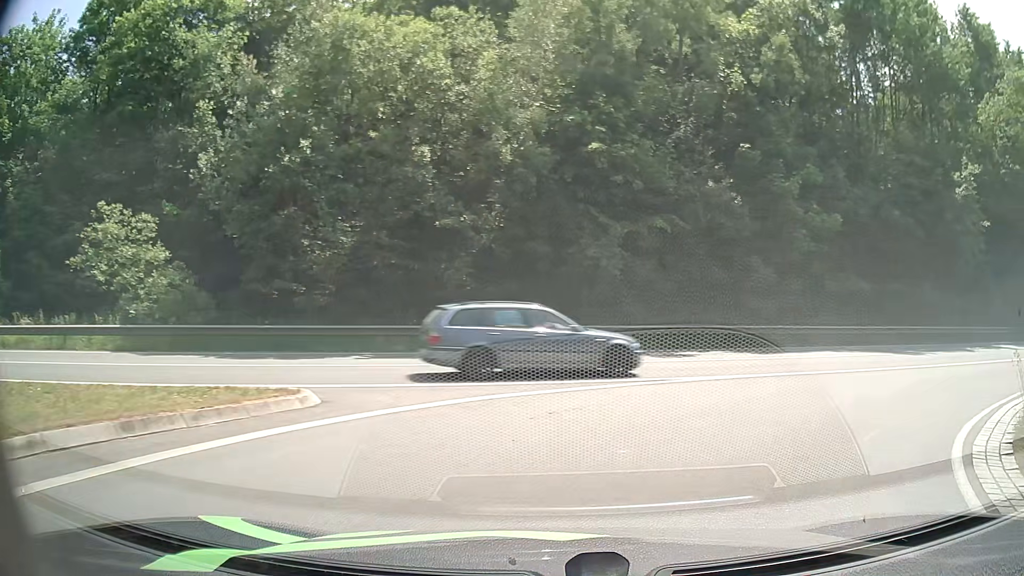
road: primary_link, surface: asphalt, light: Day
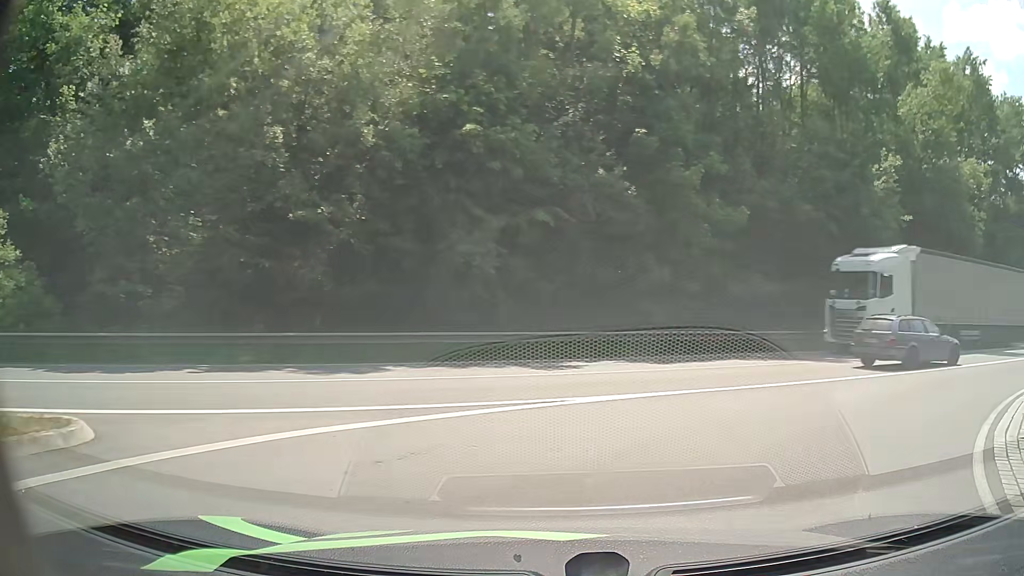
(+0.2, +2.8) m; +10°
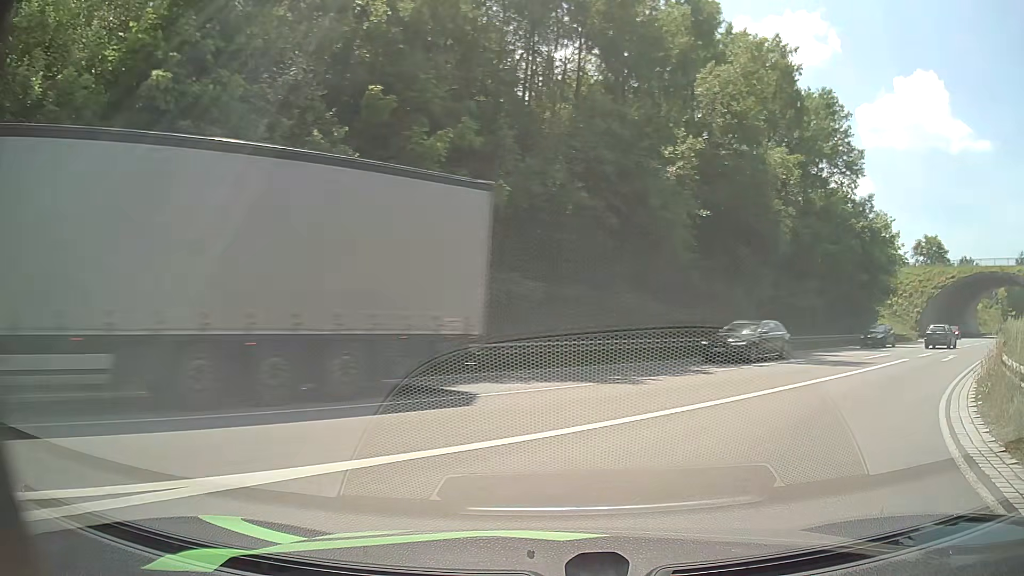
(+0.9, +5.3) m; +20°
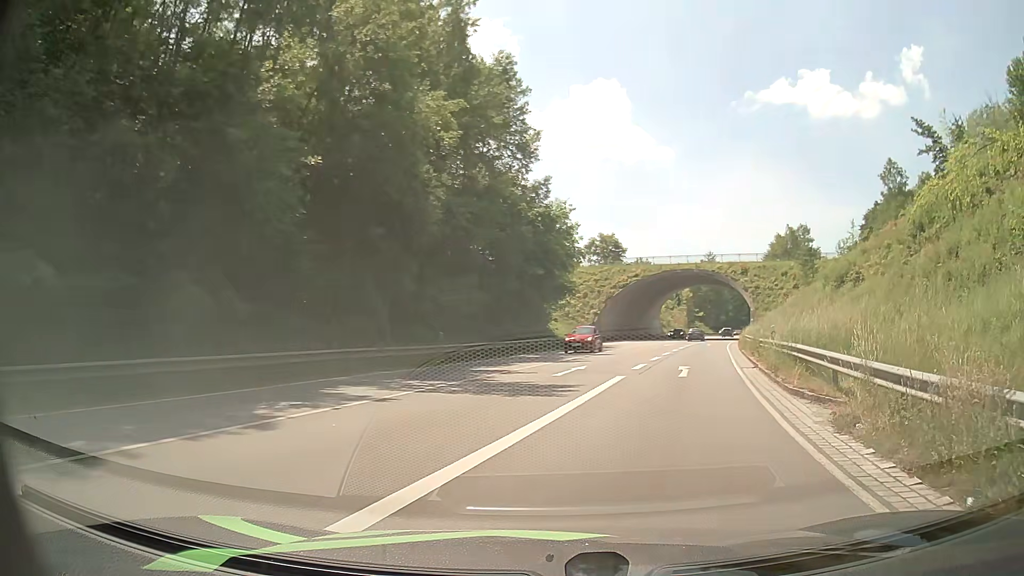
(+2.6, +8.9) m; +29°
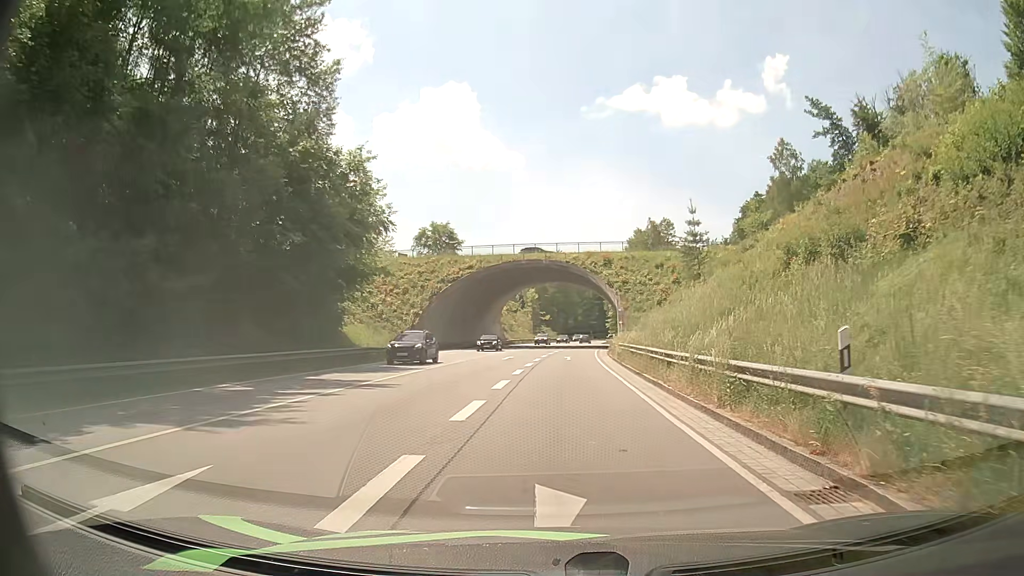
(+2.9, +17.5) m; +13°
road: primary
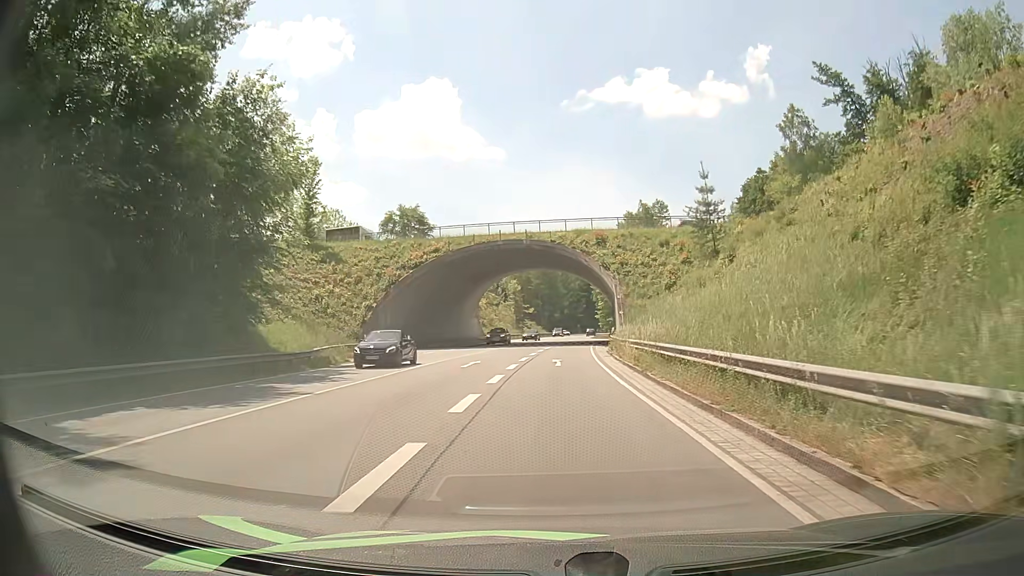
(+0.2, +11.6) m; +1°
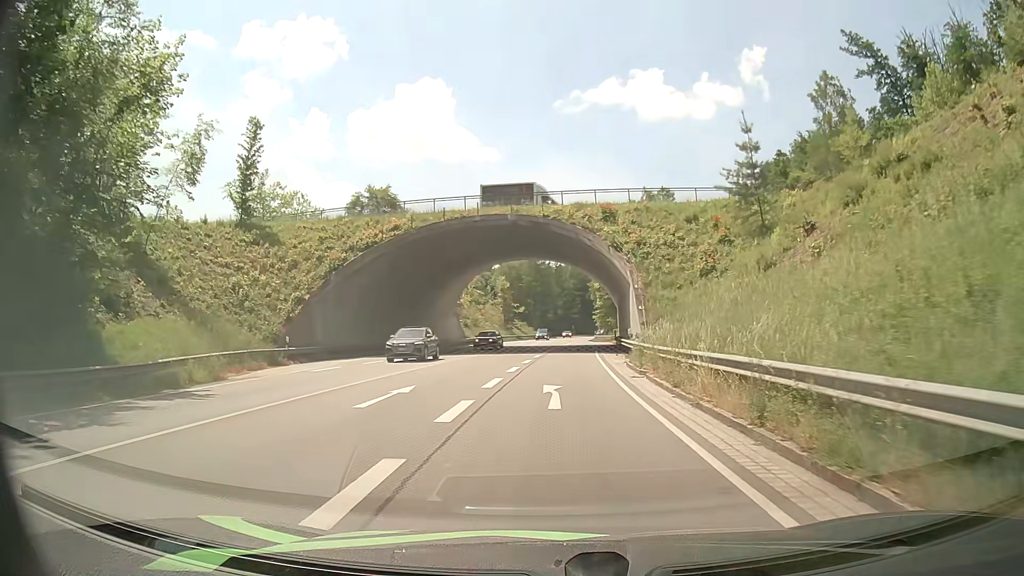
(0.0, +13.3) m; +1°
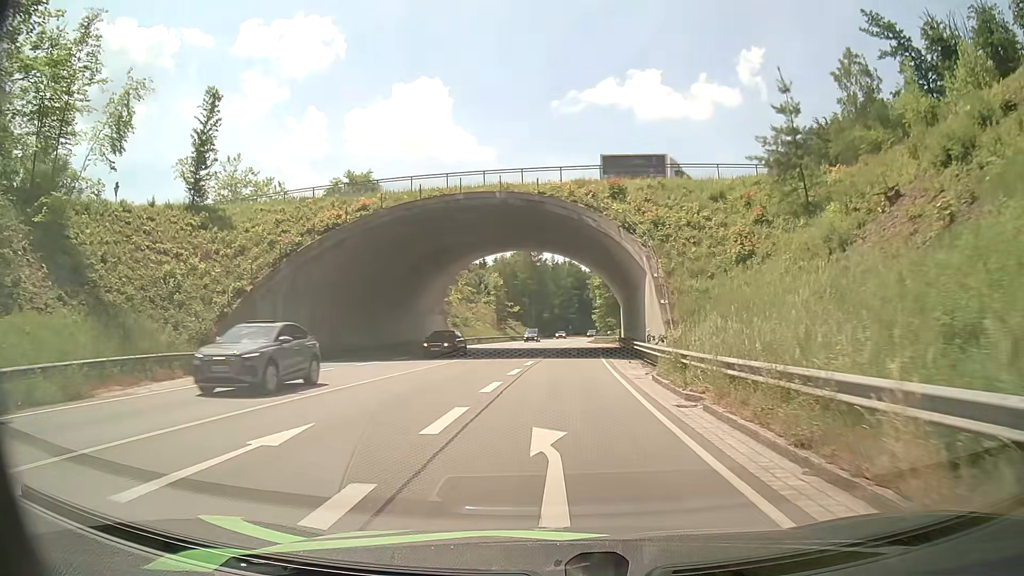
(-0.1, +7.4) m; -1°
